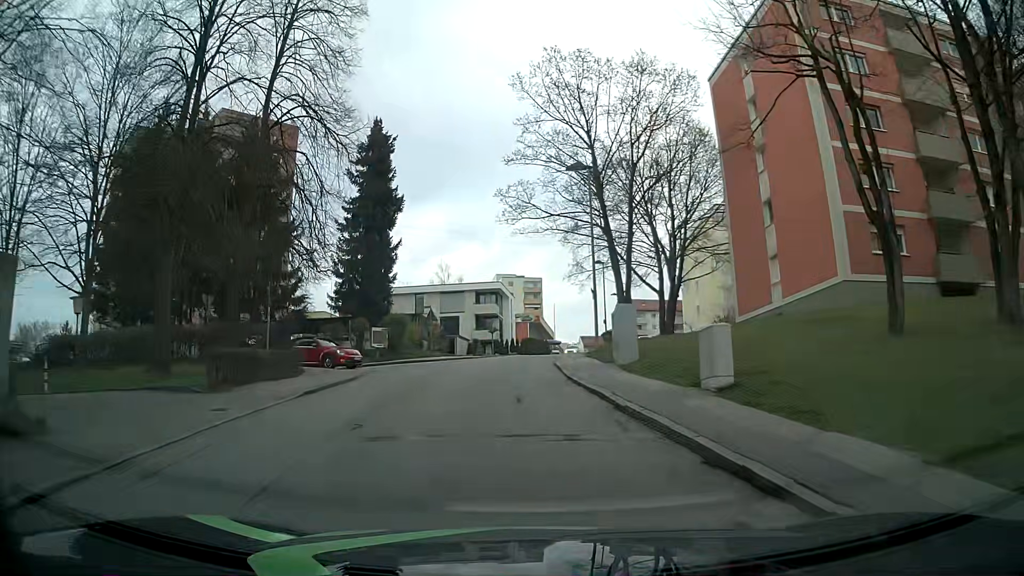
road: residential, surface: asphalt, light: Day
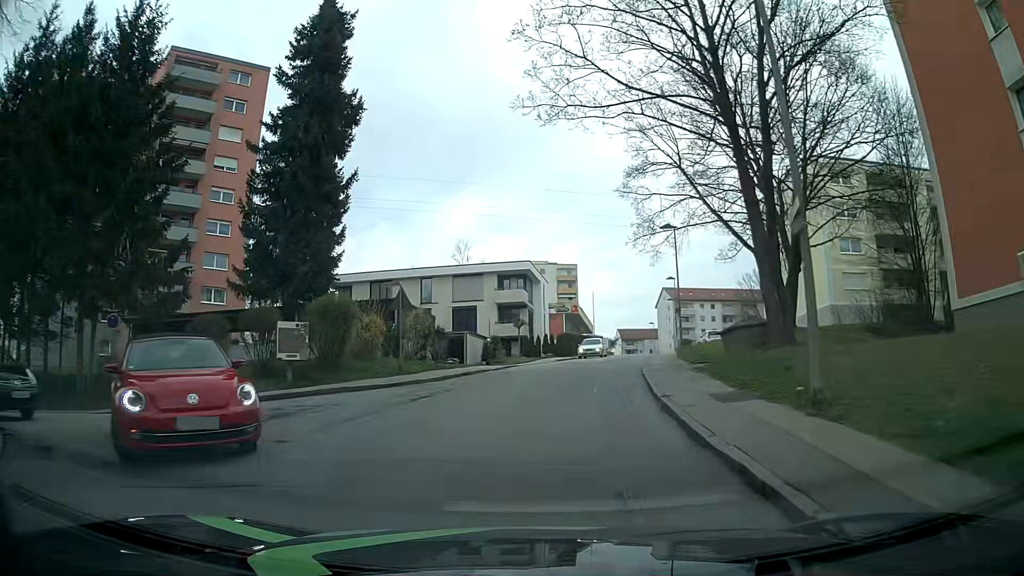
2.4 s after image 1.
(-0.5, +17.7) m; -2°
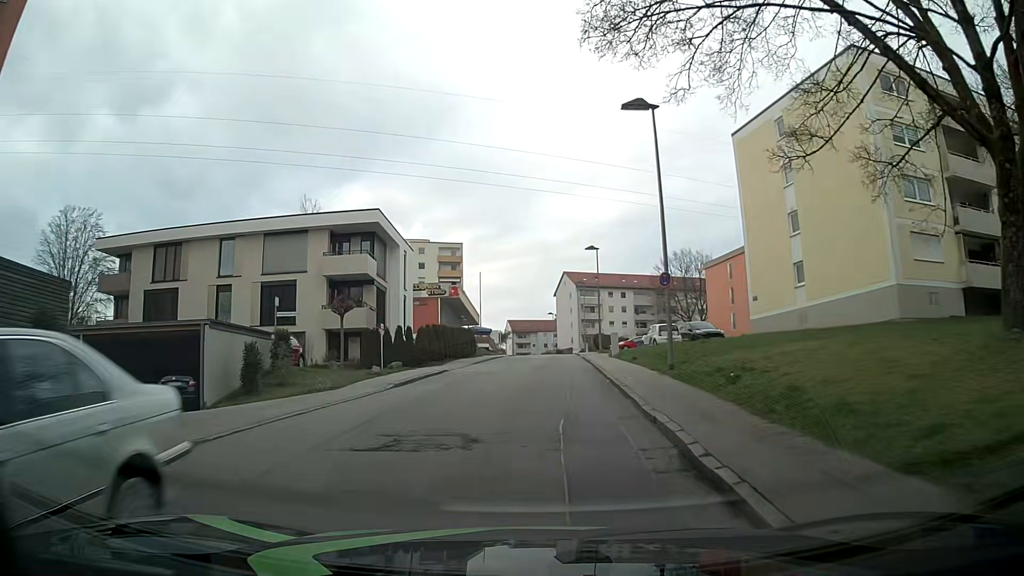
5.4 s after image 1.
(+1.9, +22.5) m; +10°
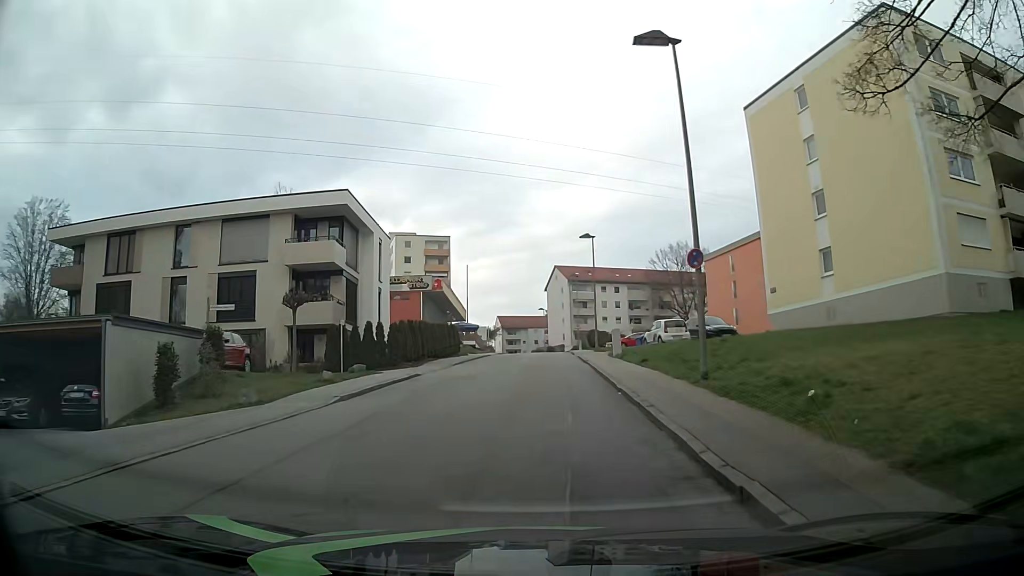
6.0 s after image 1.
(0.0, +4.6) m; 0°
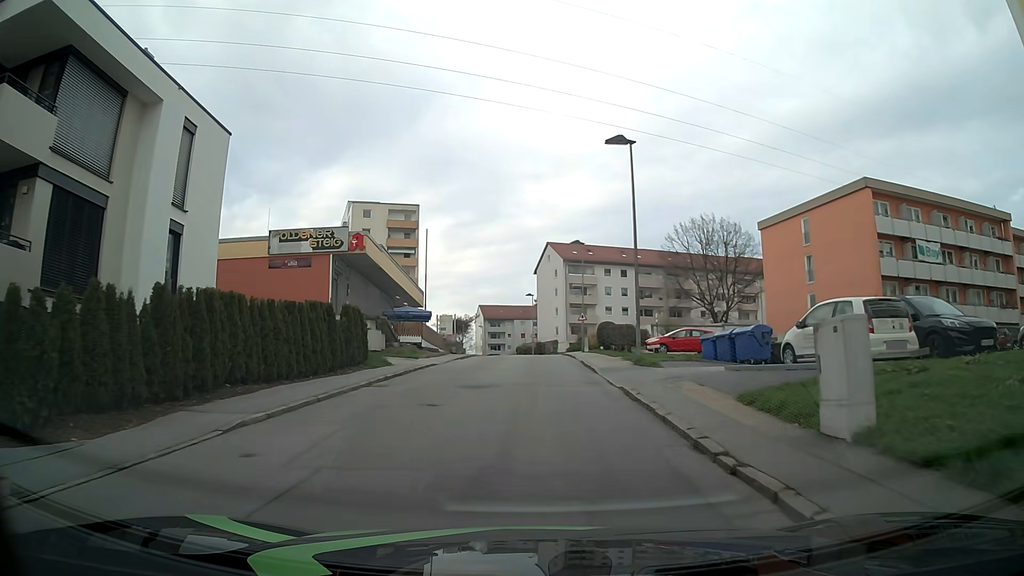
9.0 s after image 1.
(+0.5, +23.0) m; +1°
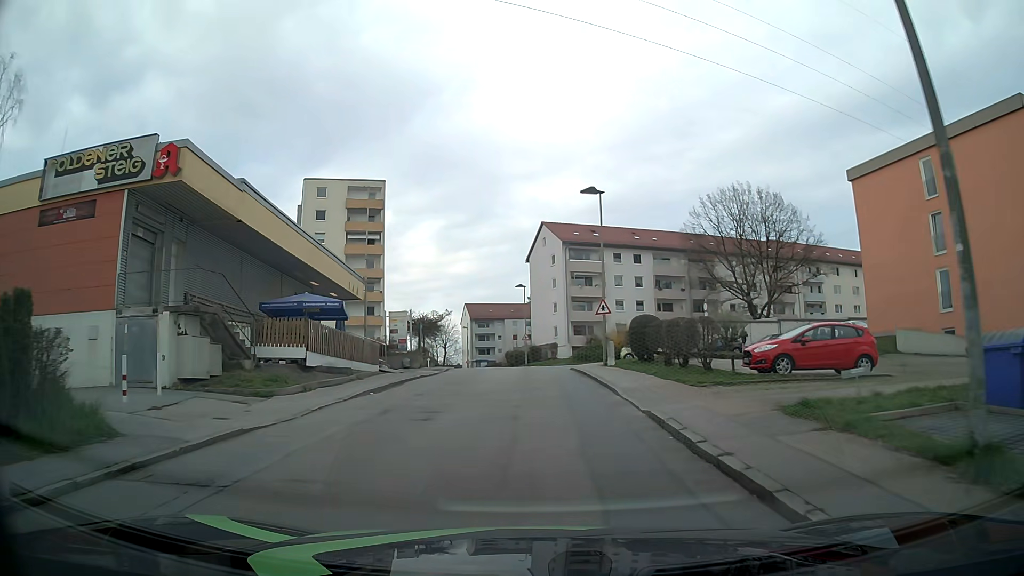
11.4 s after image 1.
(+0.4, +18.4) m; +2°
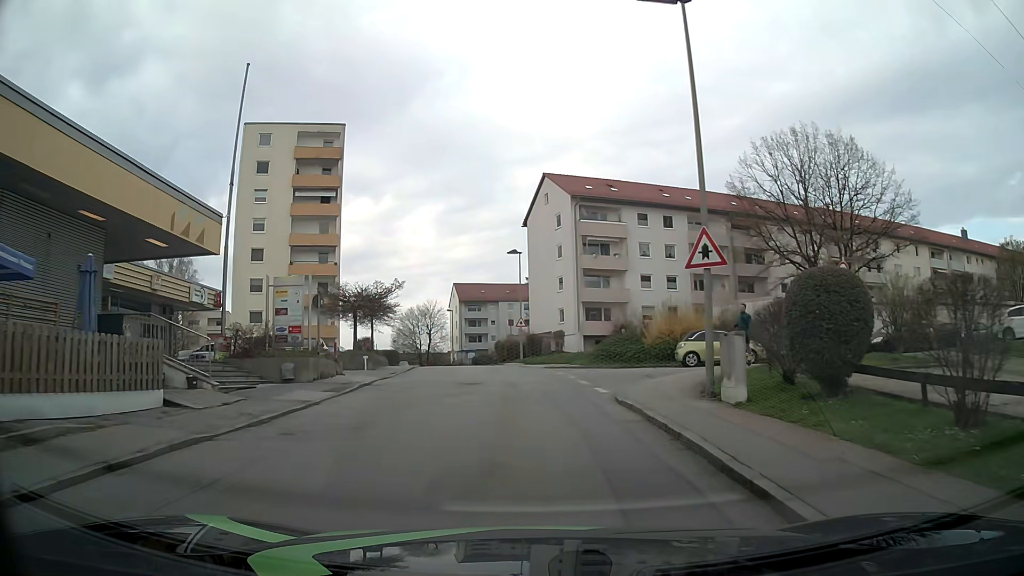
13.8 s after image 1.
(-0.1, +18.1) m; -1°
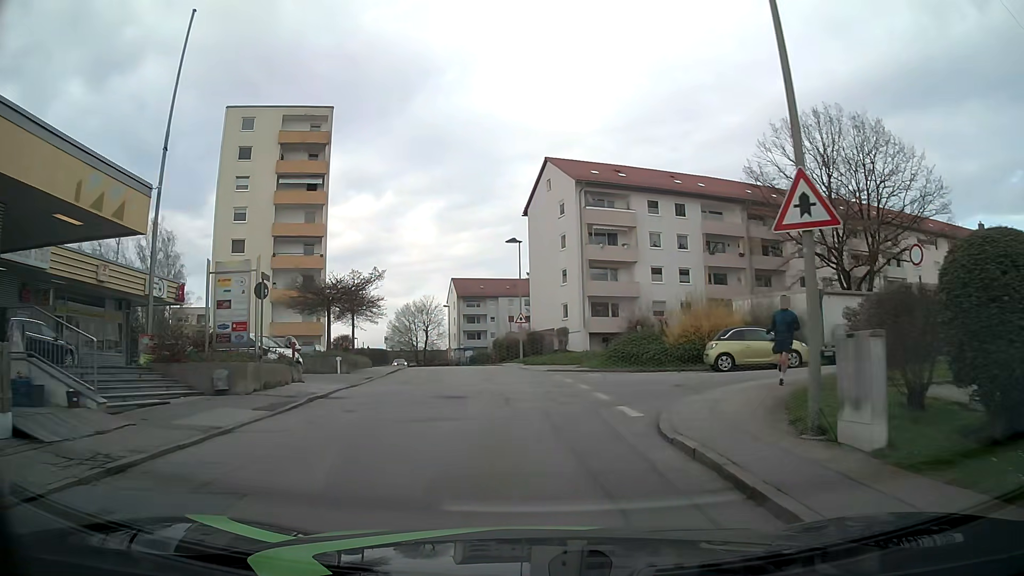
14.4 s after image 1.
(0.0, +4.5) m; 0°
(0, +10) (0, +20) (-1, +30) (-3, +40) (-4, +50) (-6, +59) (-9, +69) (-12, +79) (-16, +88) (-20, +97) m
